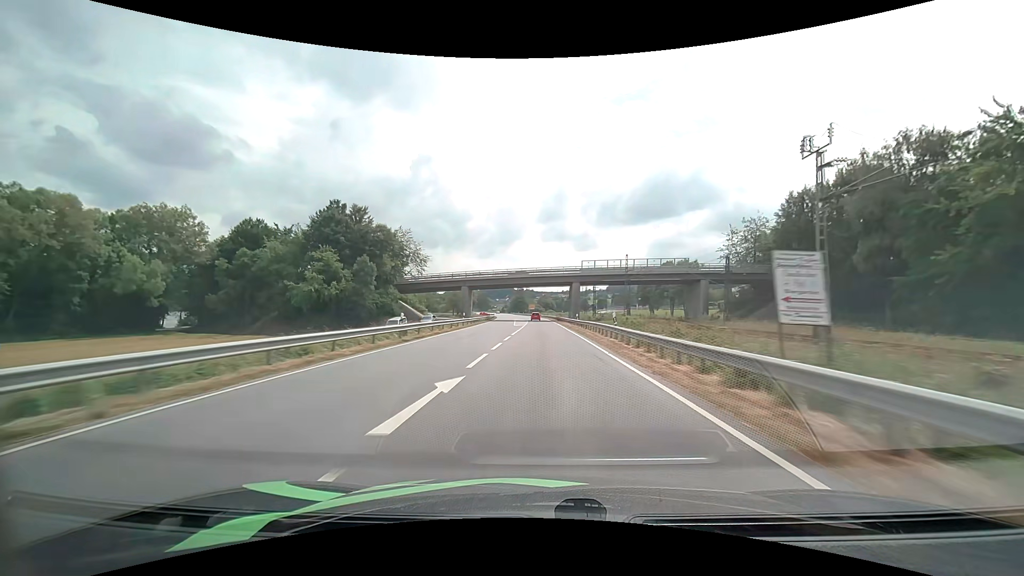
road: primary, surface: asphalt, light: Day
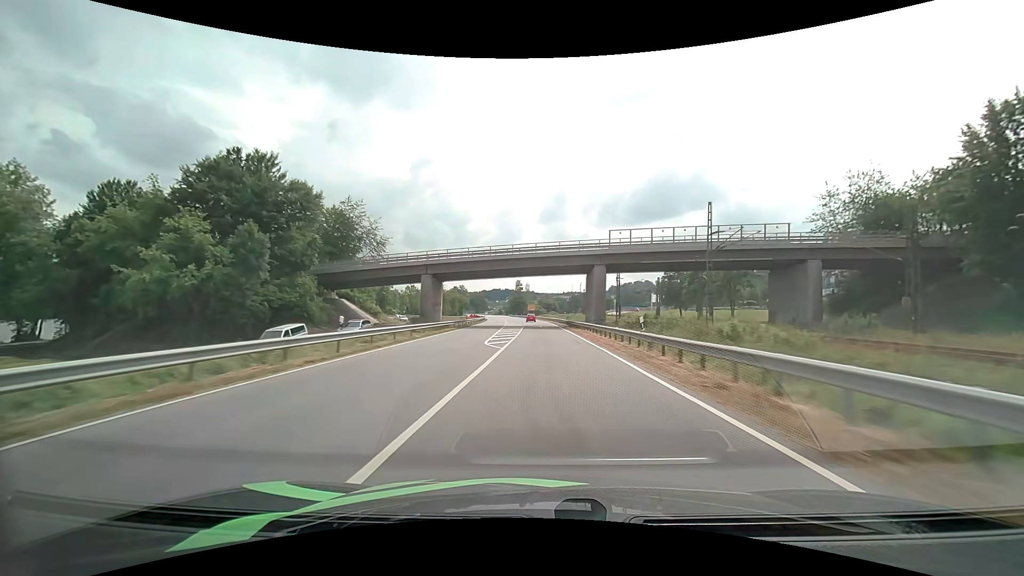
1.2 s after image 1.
(0.0, +30.5) m; 0°
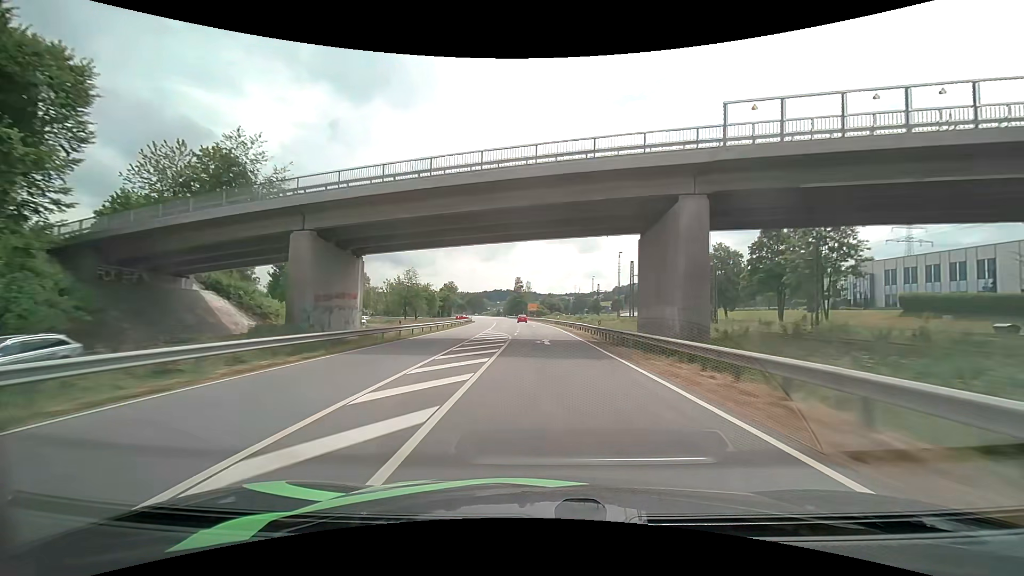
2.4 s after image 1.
(-0.1, +30.5) m; 0°
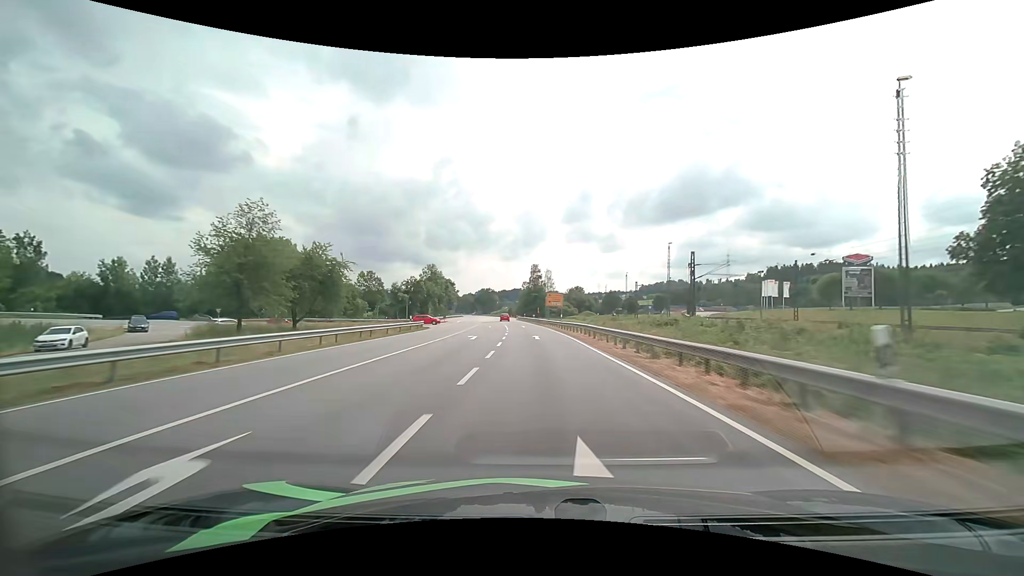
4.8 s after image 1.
(-1.1, +60.9) m; -2°
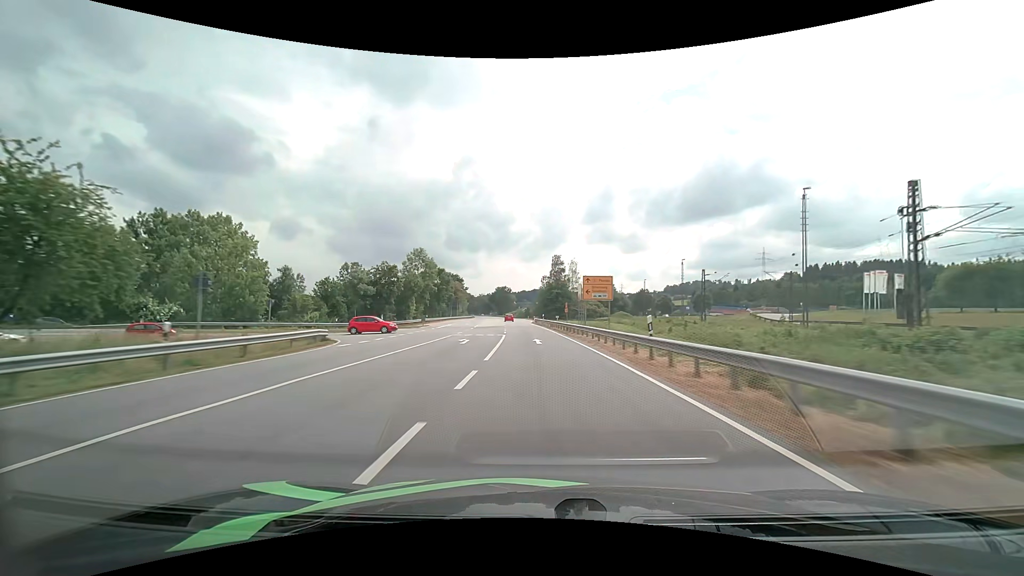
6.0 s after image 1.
(-0.6, +30.7) m; -2°
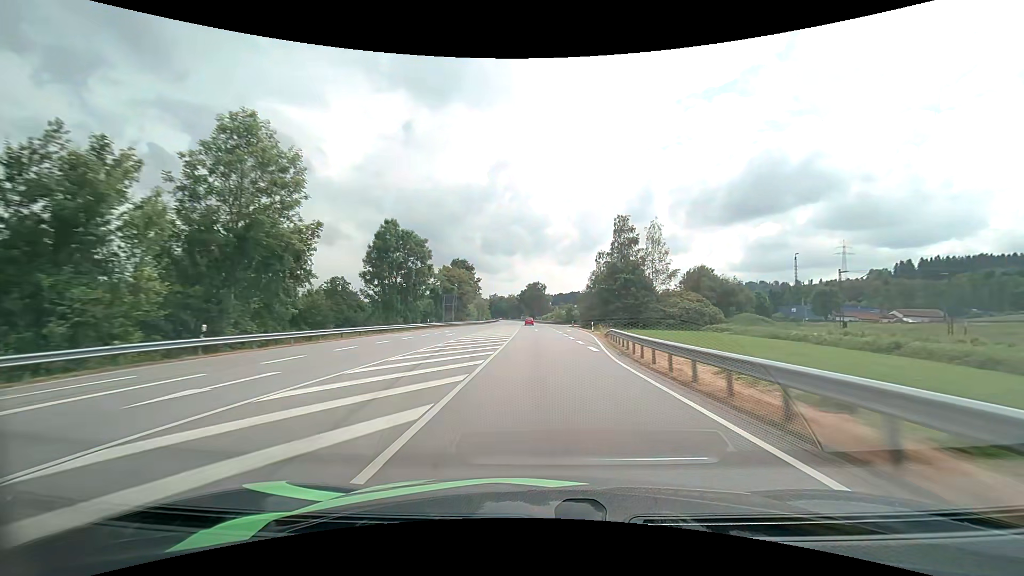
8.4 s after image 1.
(-2.7, +62.2) m; -4°
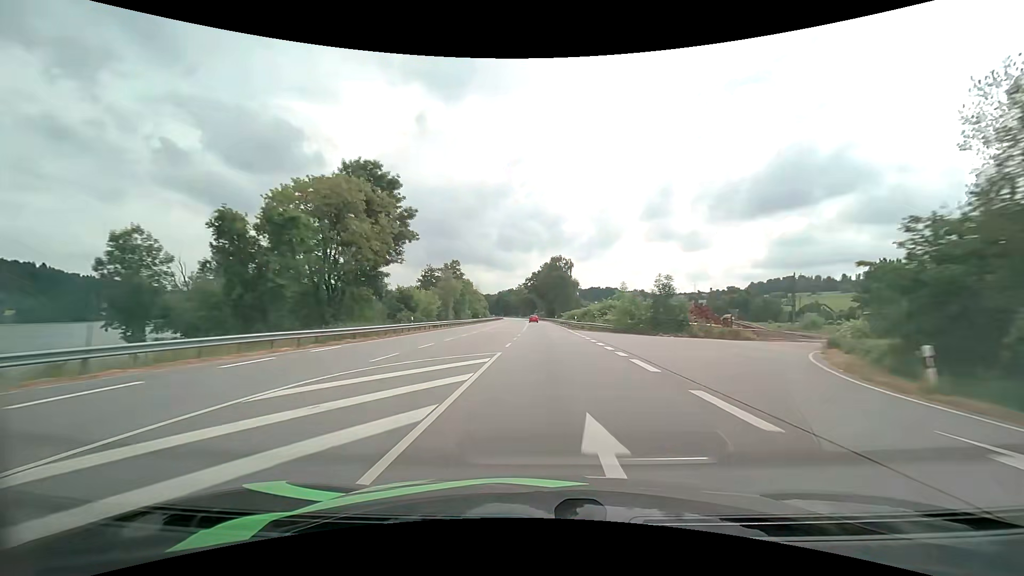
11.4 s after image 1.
(-1.6, +80.4) m; -2°
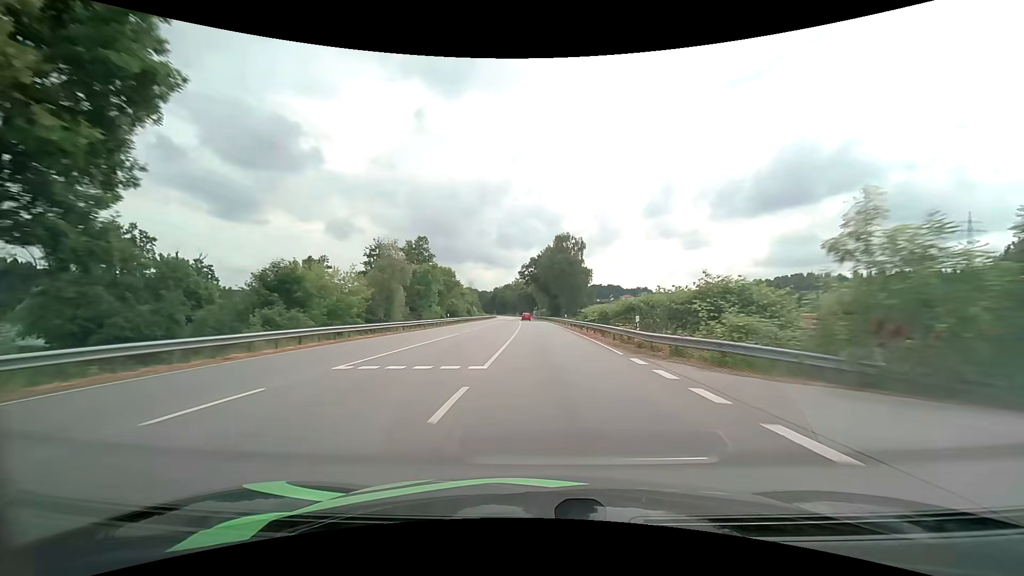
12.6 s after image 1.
(0.0, +32.7) m; 0°
(0, +10) (0, +20) (0, +30) (0, +40) (0, +50) (0, +60) (-1, +70) (-1, +80) (-2, +90) (-2, +100) m
